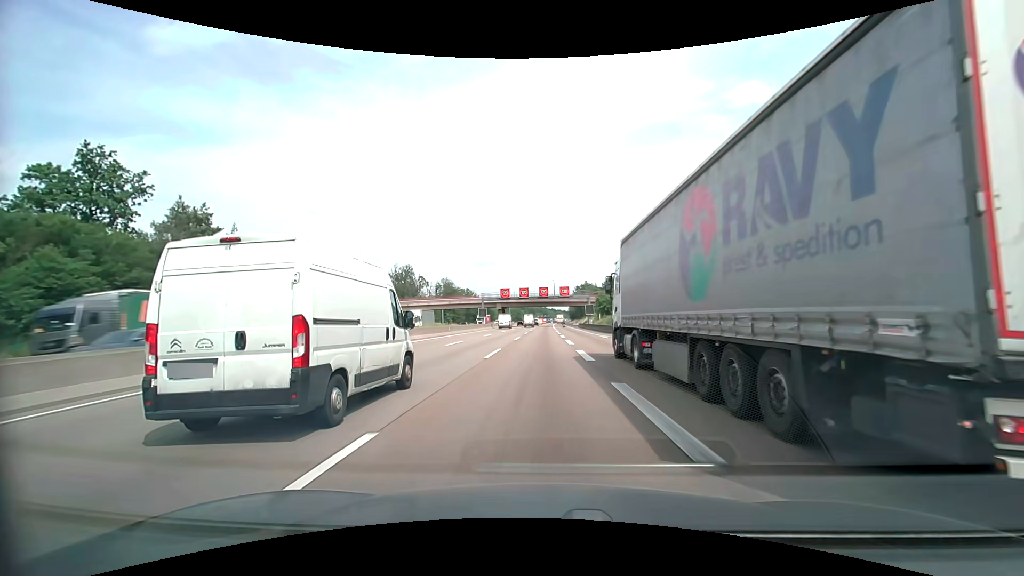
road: motorway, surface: asphalt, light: Day
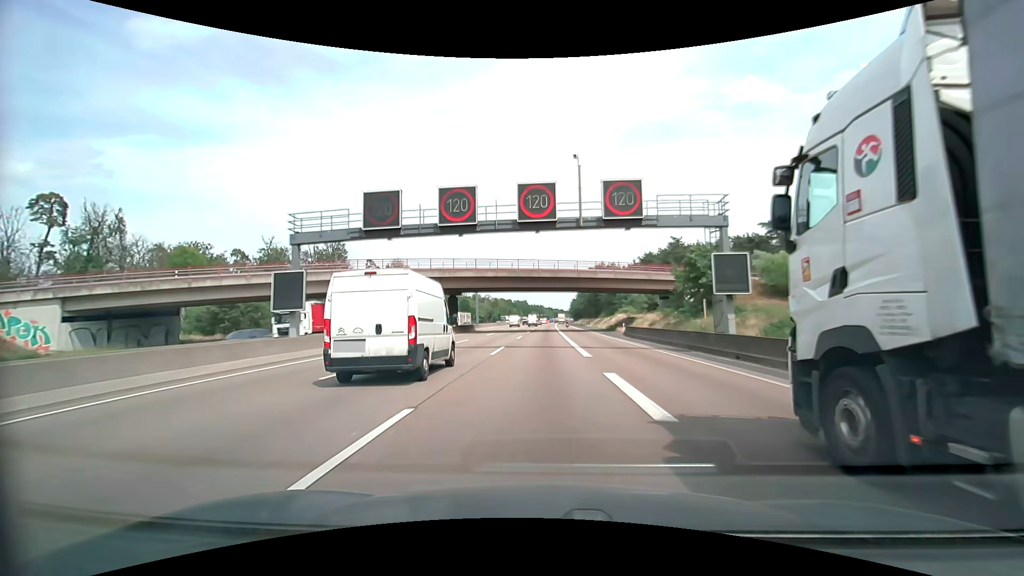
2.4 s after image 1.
(+0.1, +70.0) m; 0°
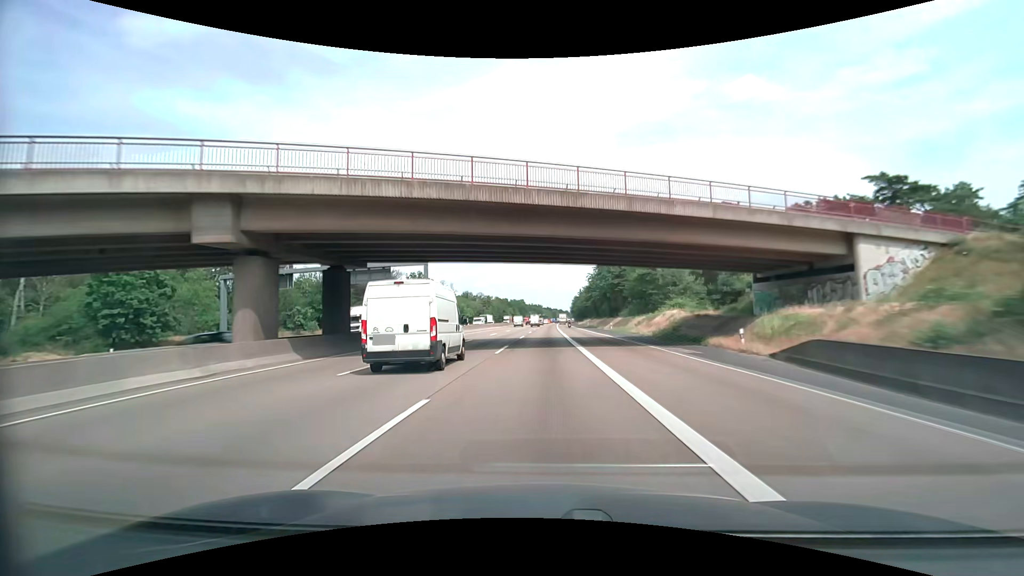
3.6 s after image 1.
(+0.1, +34.9) m; 0°
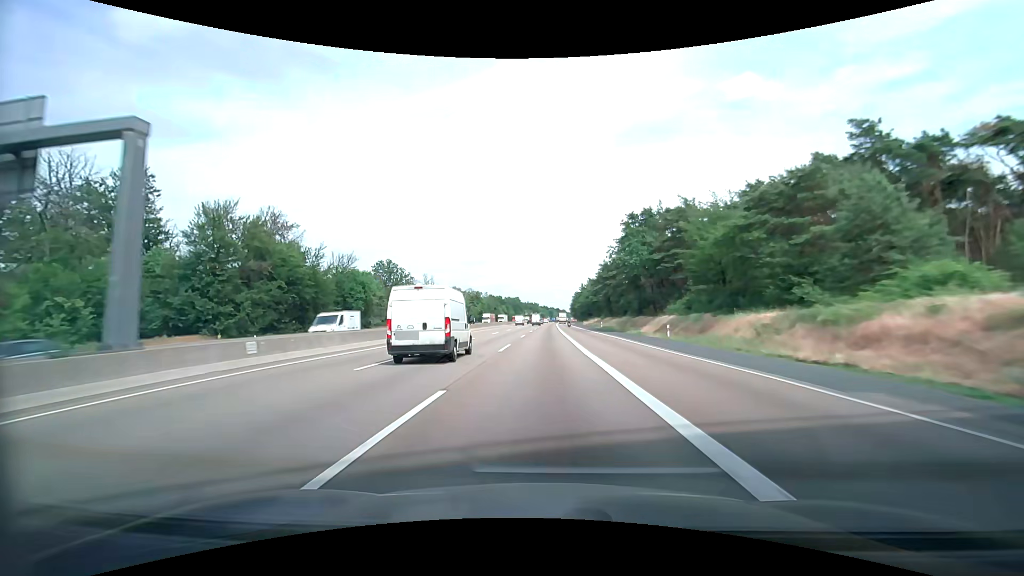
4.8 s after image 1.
(+0.4, +34.8) m; +1°
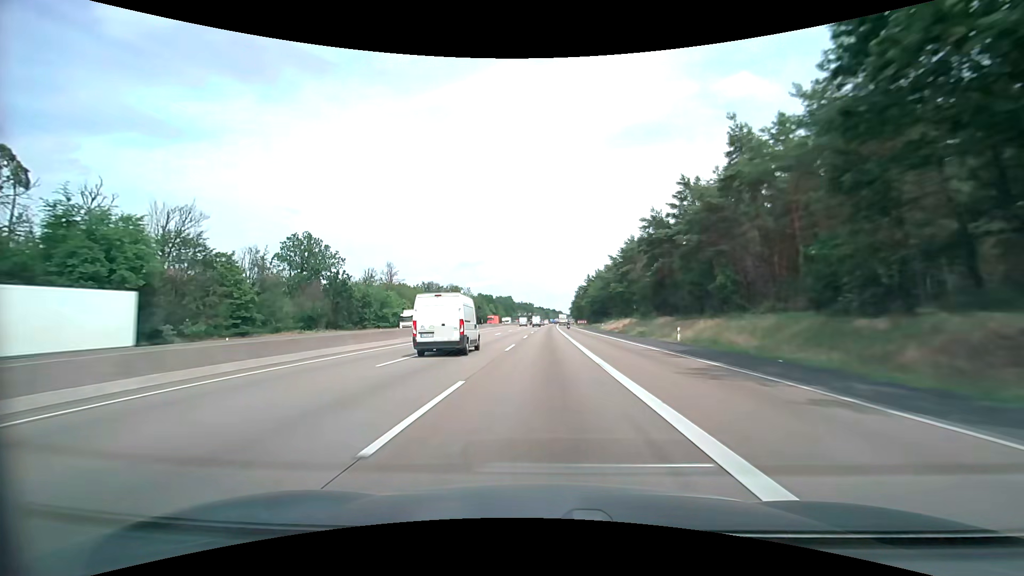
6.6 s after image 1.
(+0.2, +52.2) m; 0°
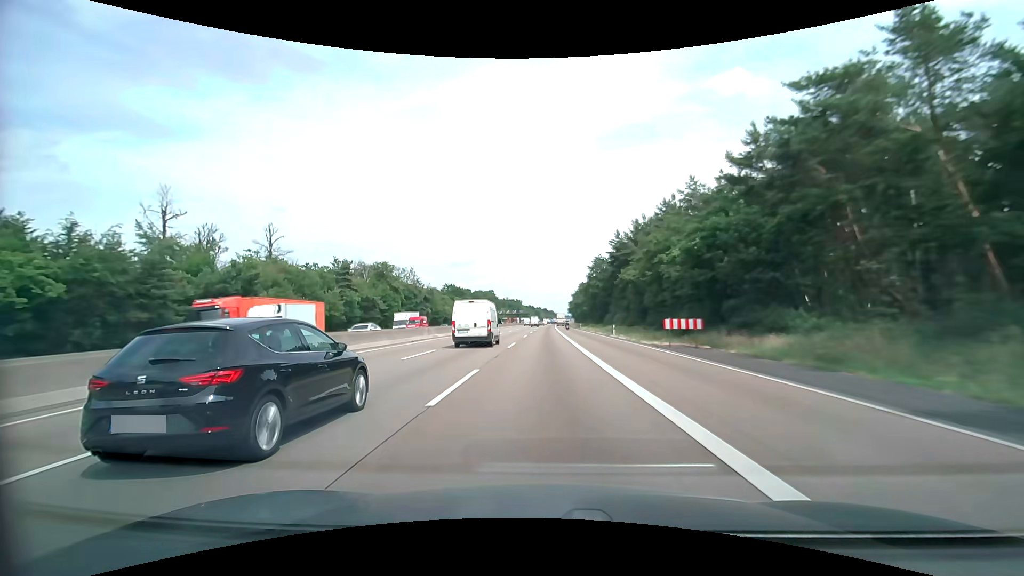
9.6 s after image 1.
(+0.8, +86.7) m; +1°
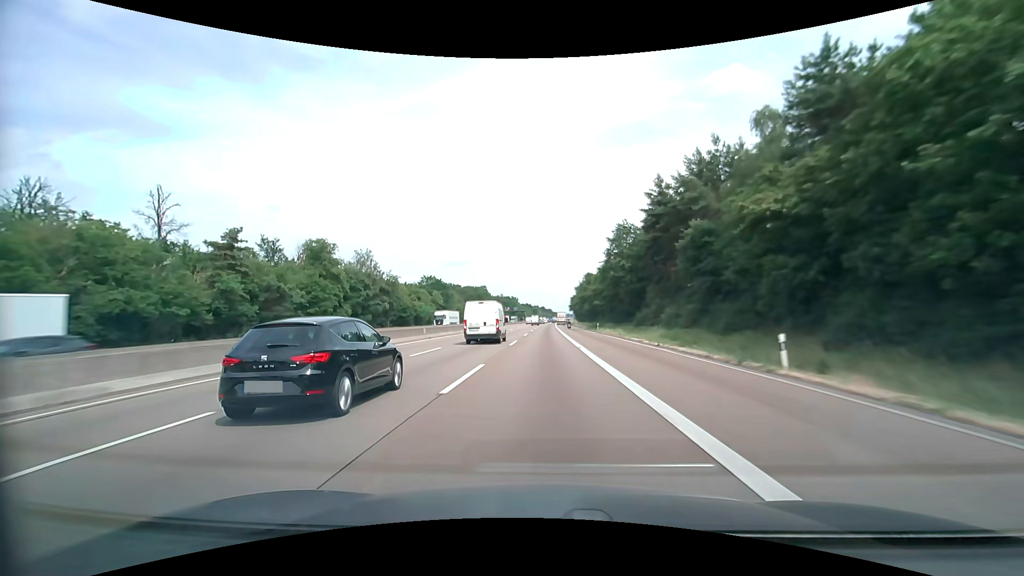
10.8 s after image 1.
(0.0, +34.6) m; 0°
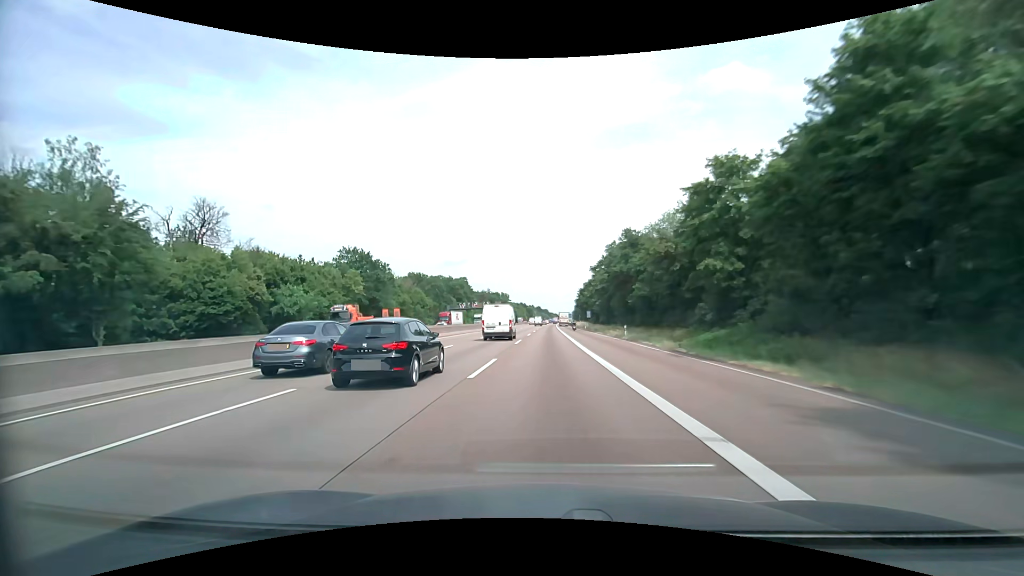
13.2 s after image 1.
(+0.3, +69.2) m; 0°
(0, +10) (0, +20) (0, +30) (0, +40) (0, +50) (0, +60) (0, +70) (0, +80) (+1, +90) (+1, +100) m
